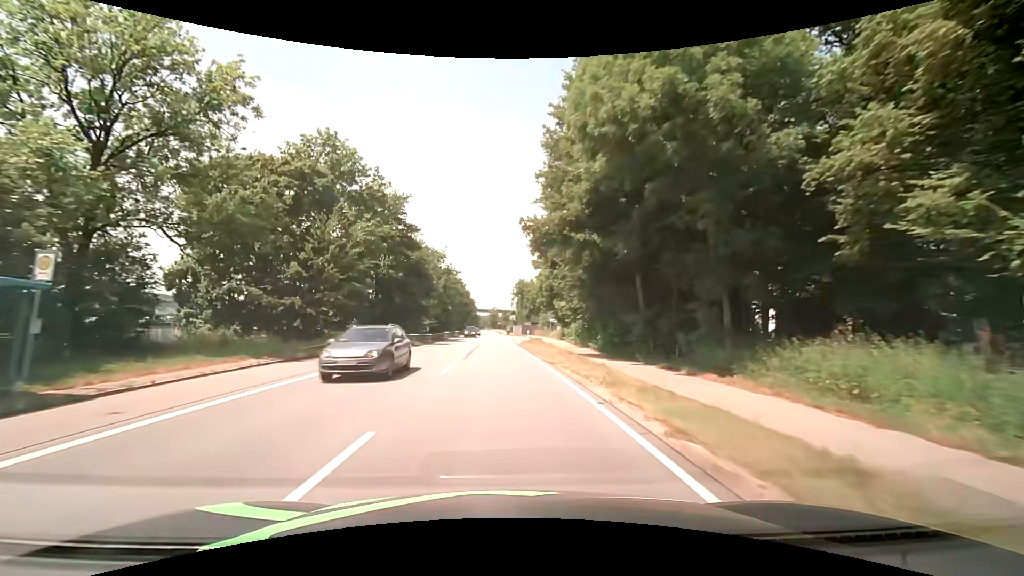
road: primary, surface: asphalt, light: Day
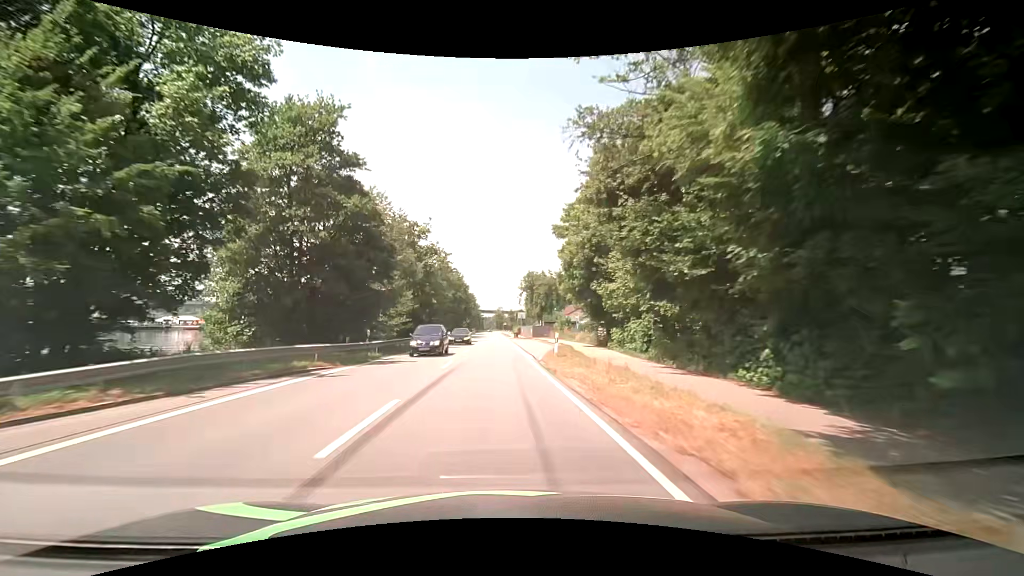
(-0.1, +21.0) m; -1°
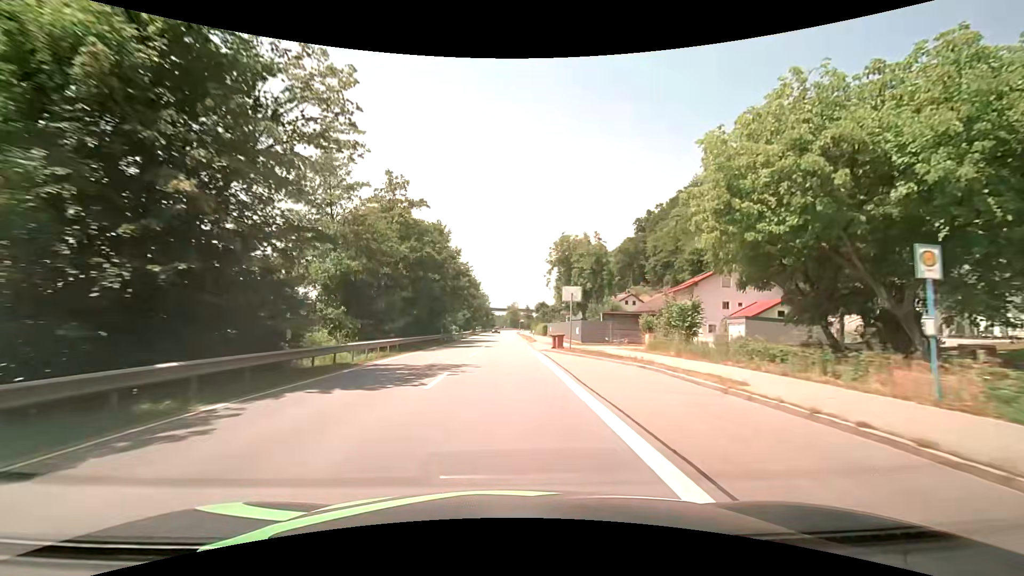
(-0.9, +42.2) m; -2°
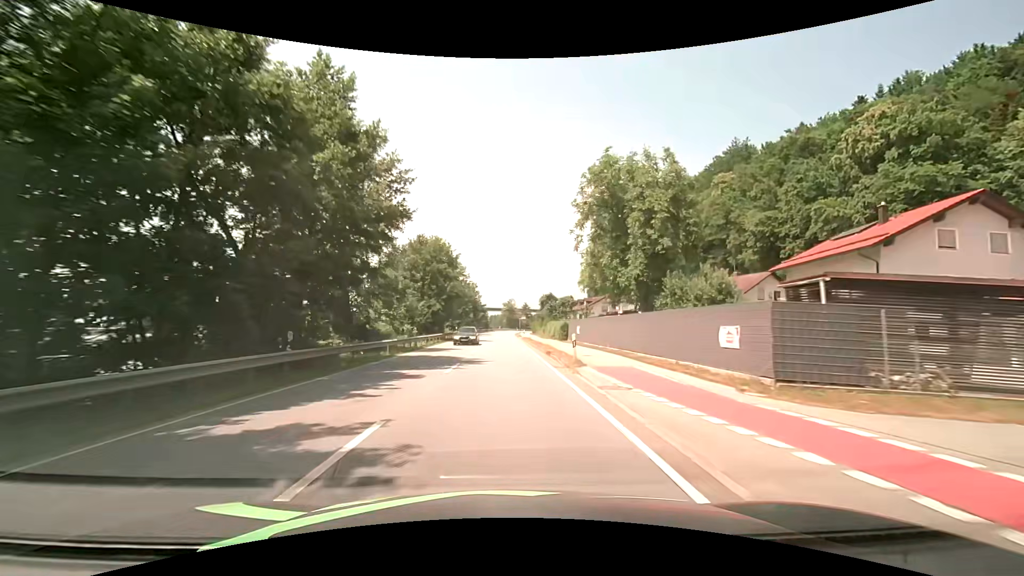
(+0.2, +31.9) m; +1°
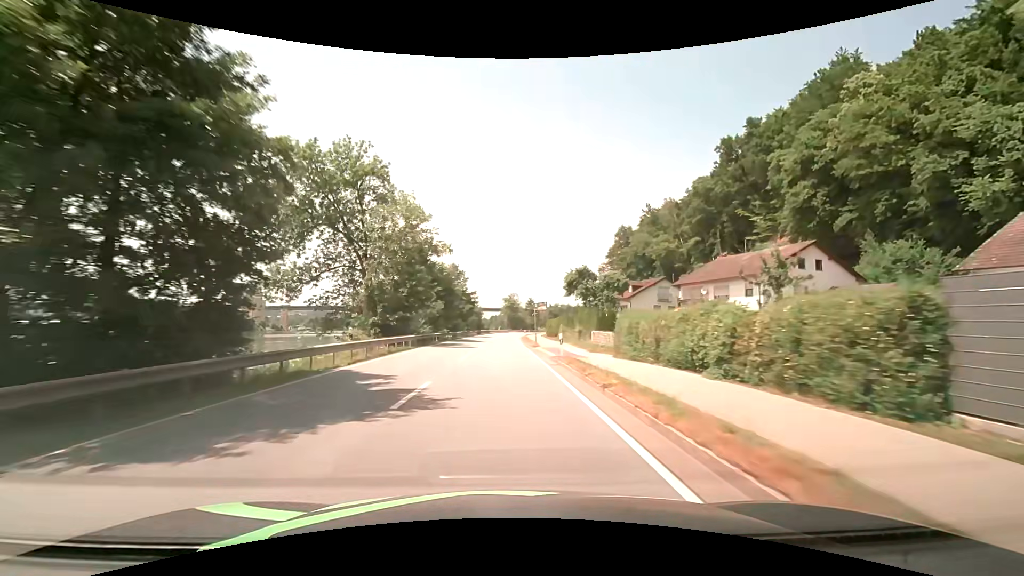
(+0.1, +42.8) m; 0°
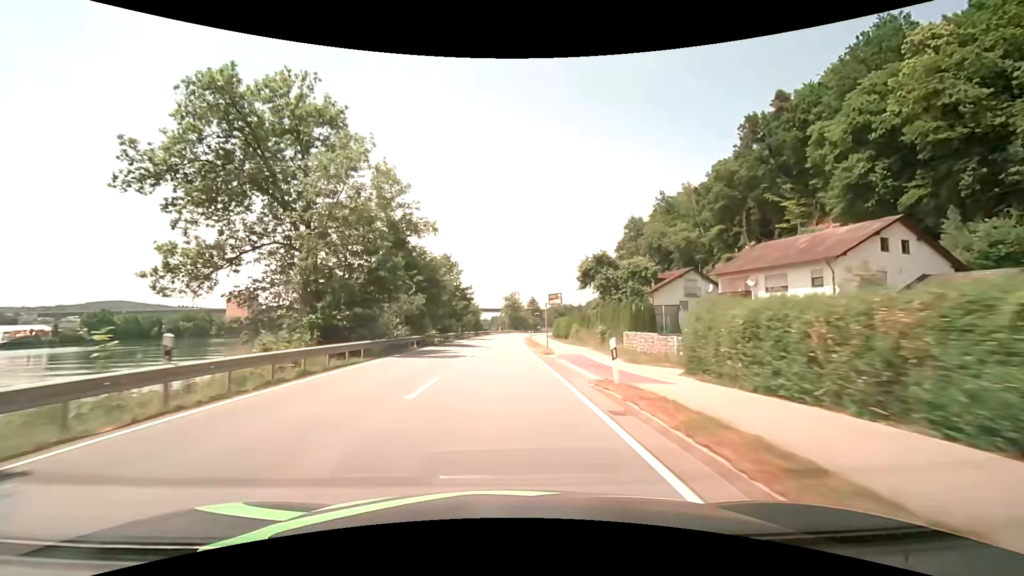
(0.0, +10.7) m; 0°
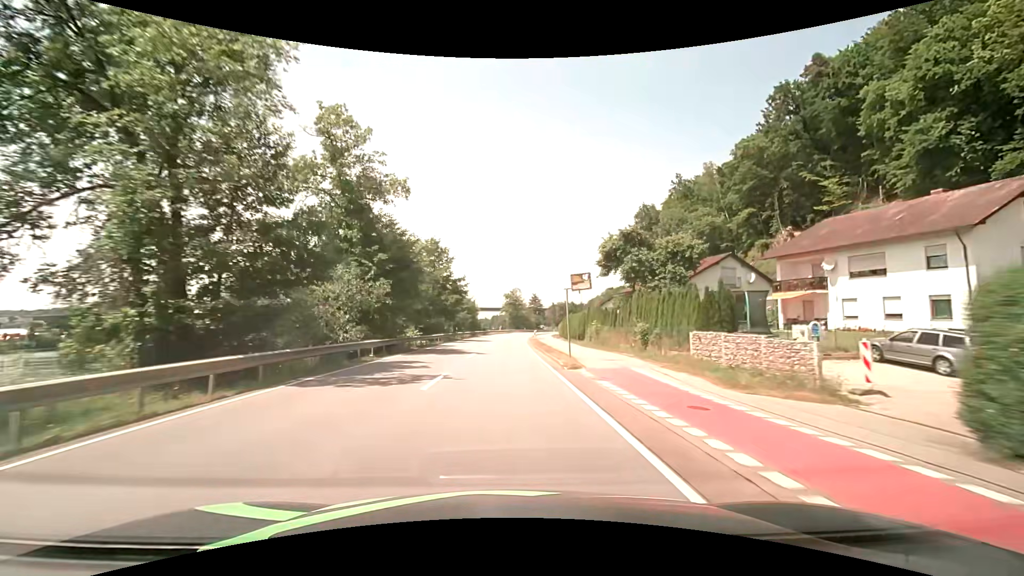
(0.0, +10.7) m; 0°
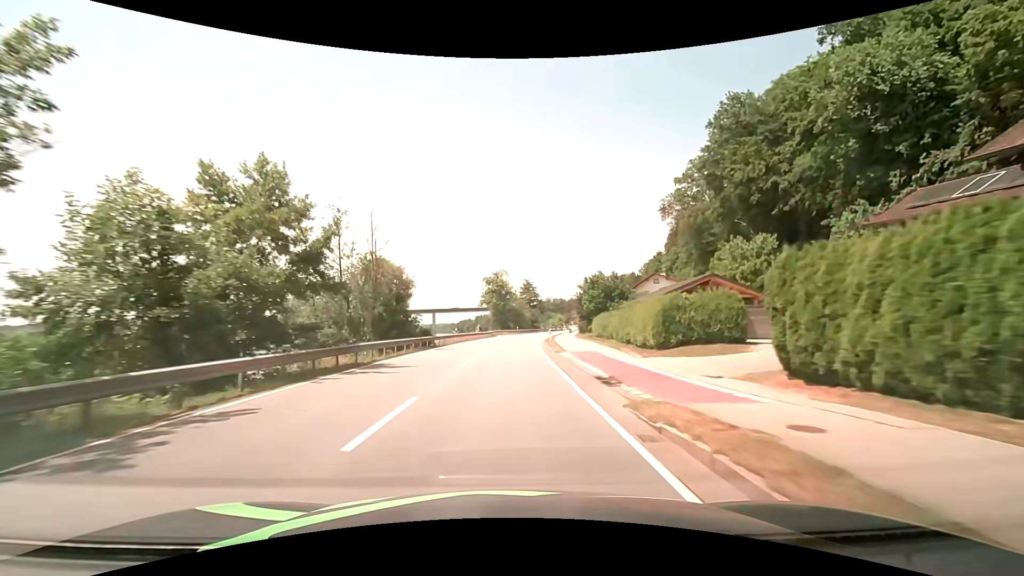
(+0.4, +53.0) m; +1°
(0, +10) (0, +20) (+1, +30) (+1, +40) (+2, +50) (+3, +60) (+4, +70) (+6, +80) (+7, +90) (+9, +99) m
